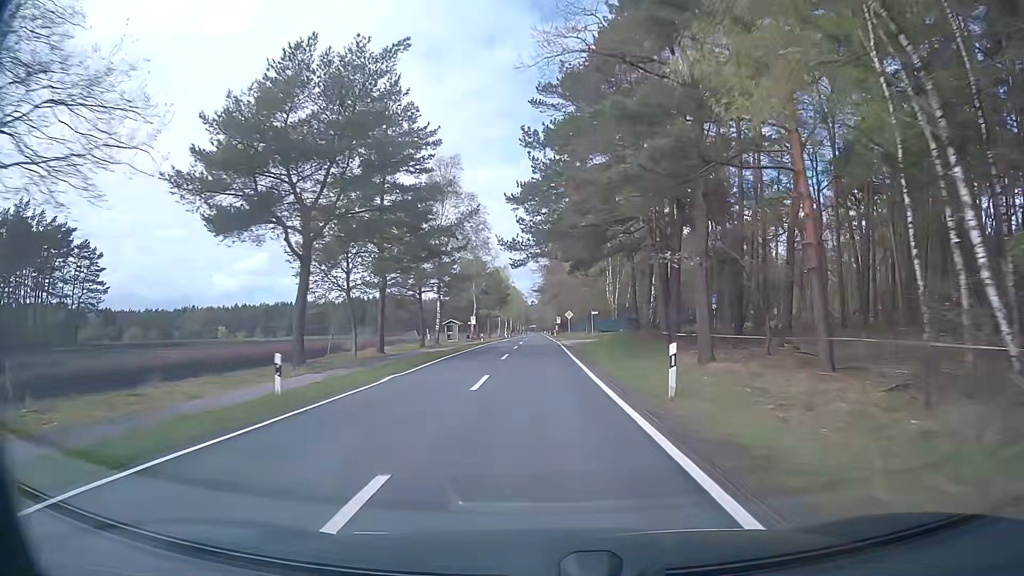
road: secondary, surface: asphalt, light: Day
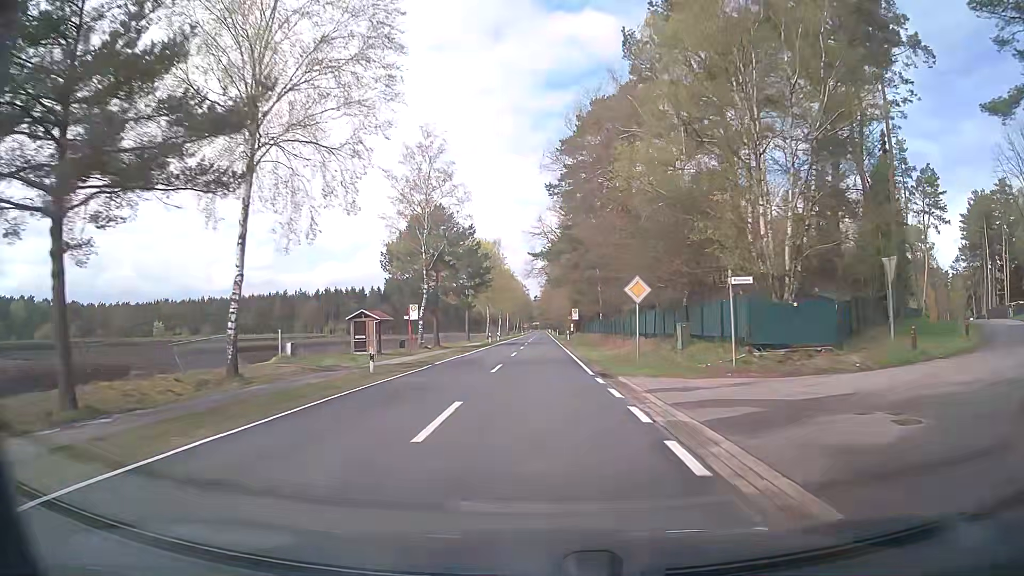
(-0.3, +42.9) m; 0°
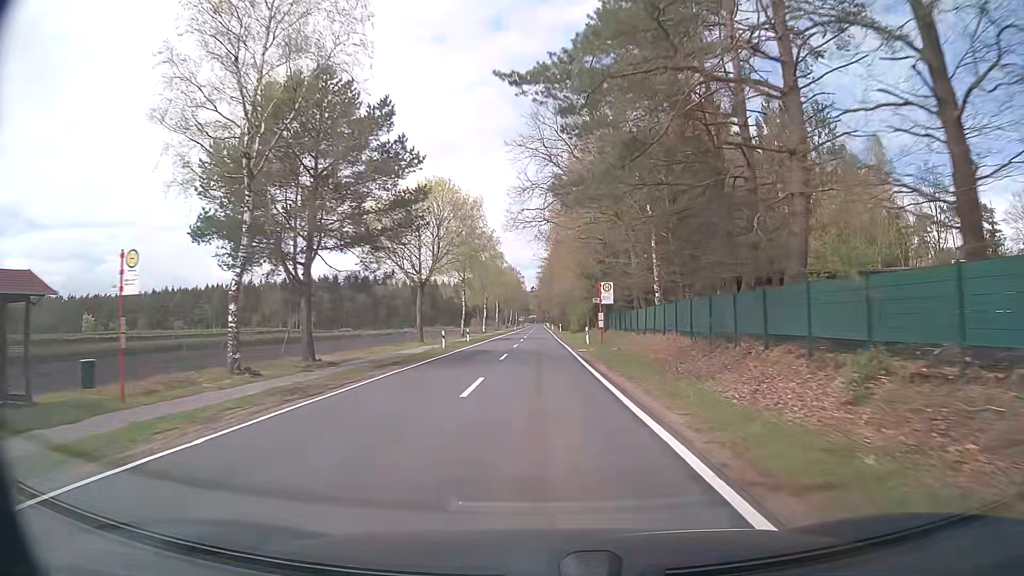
(-0.5, +32.3) m; -1°
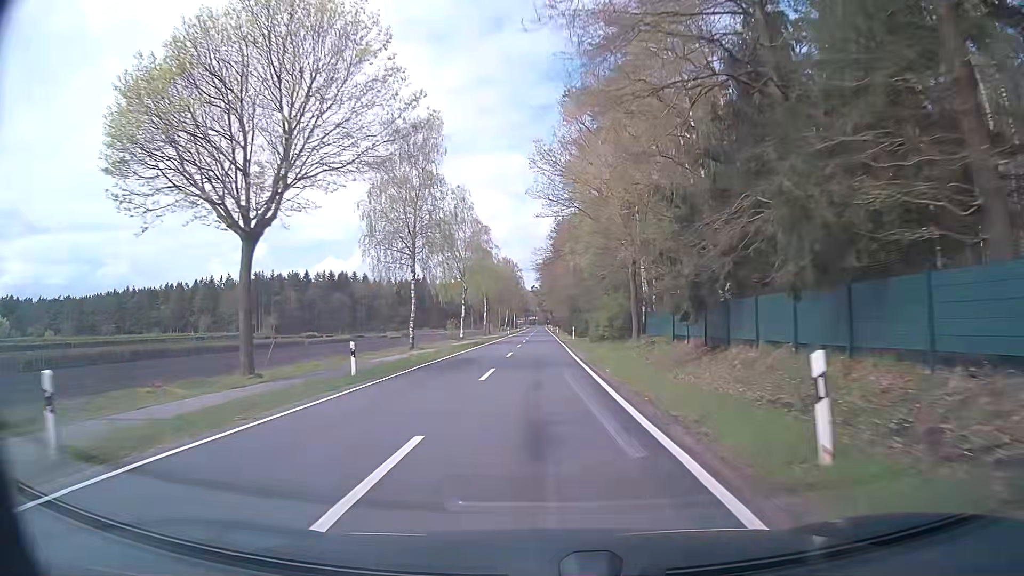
(+0.2, +32.5) m; +1°
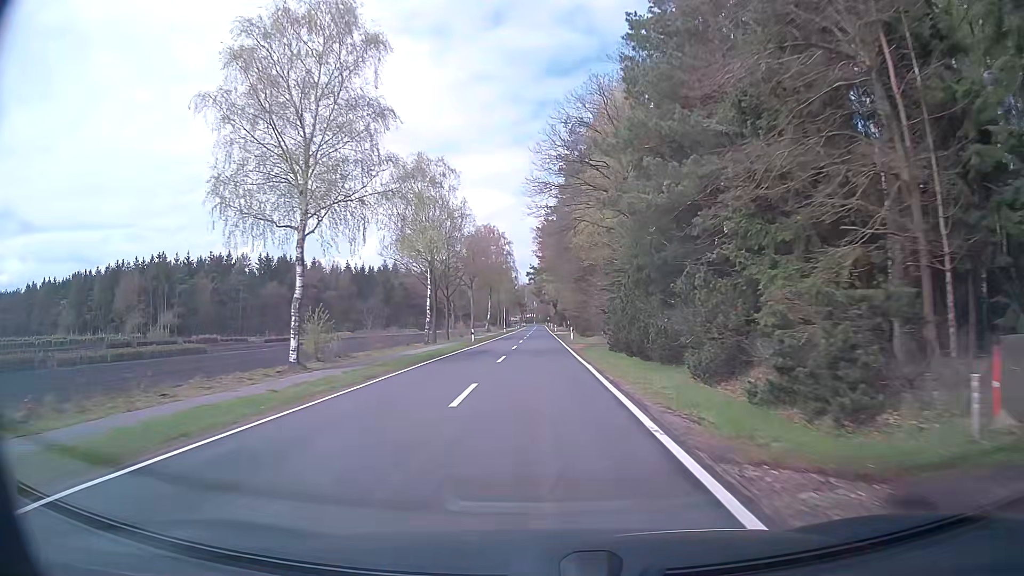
(-0.5, +54.0) m; -1°
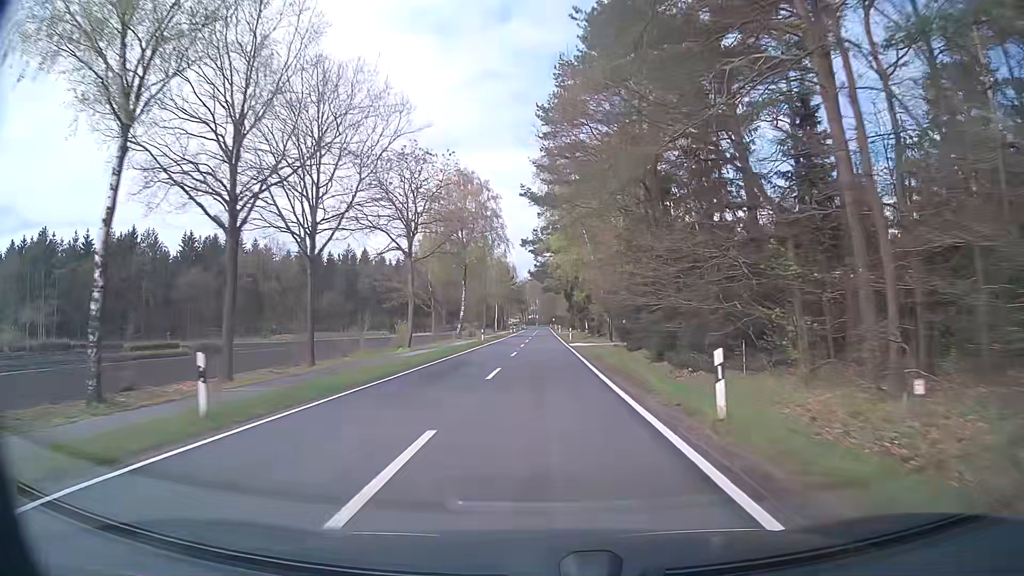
(0.0, +43.2) m; 0°
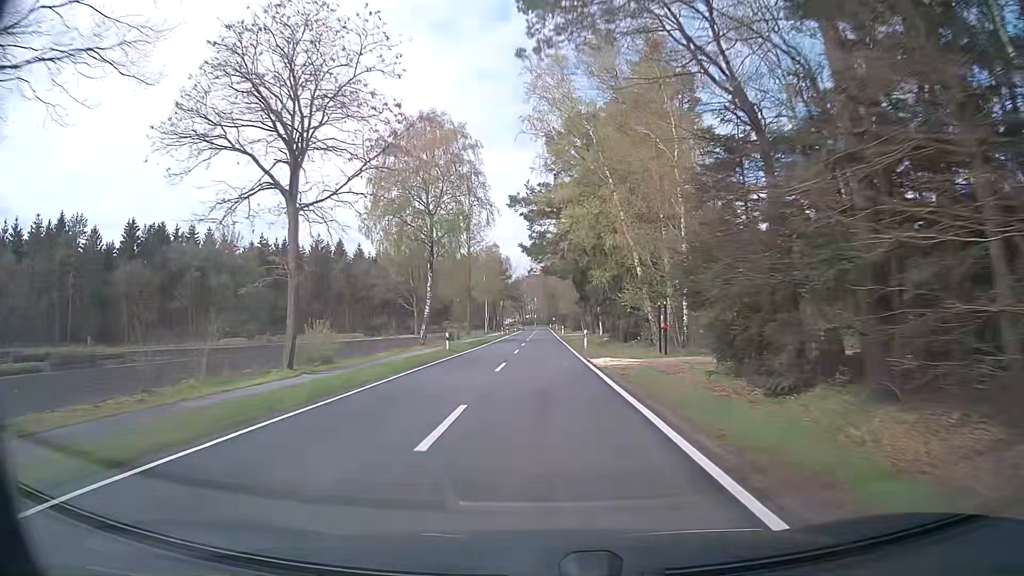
(+0.1, +21.6) m; 0°
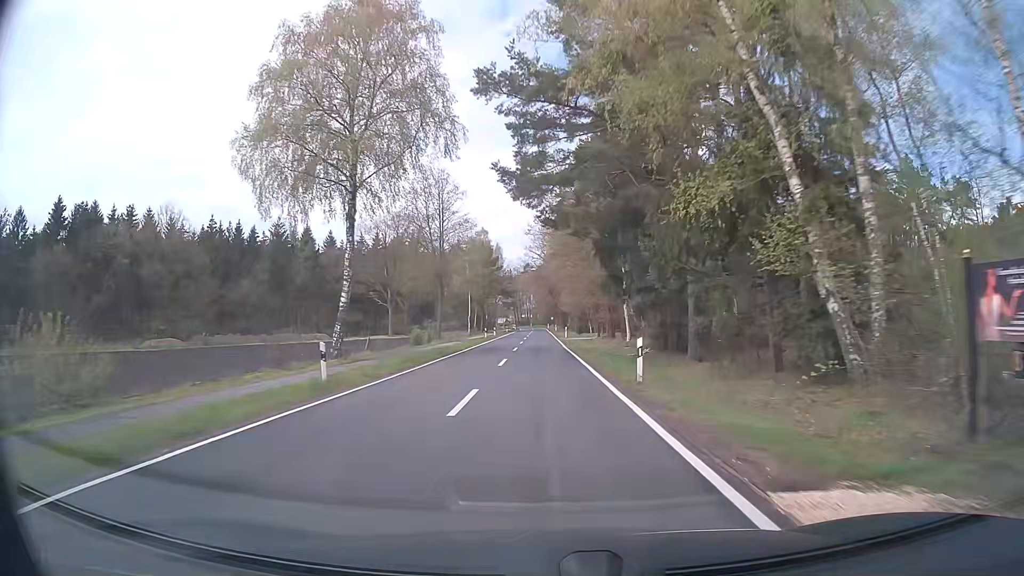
(+0.1, +21.6) m; +1°
(0, +10) (0, +20) (0, +30) (0, +40) (0, +50) (0, +60) (0, +70) (0, +80) (0, +90) (-1, +100) m
